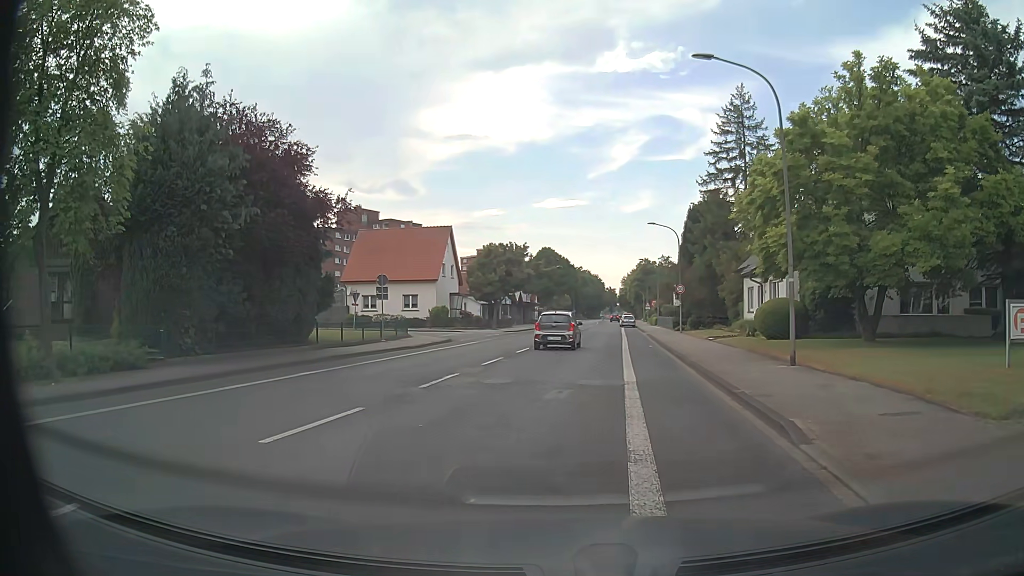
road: tertiary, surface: asphalt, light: Day
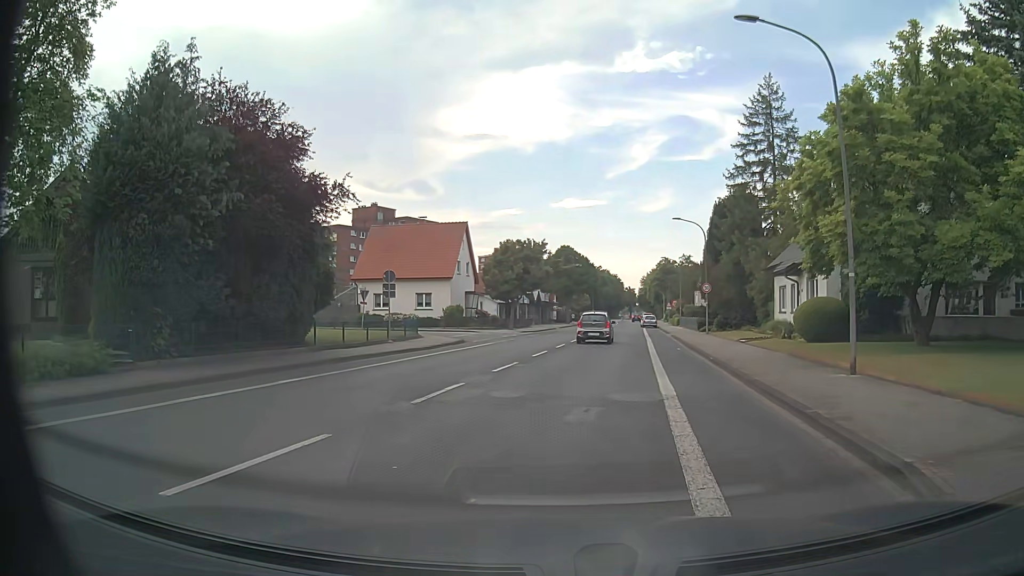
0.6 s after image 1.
(-0.1, +2.6) m; -2°
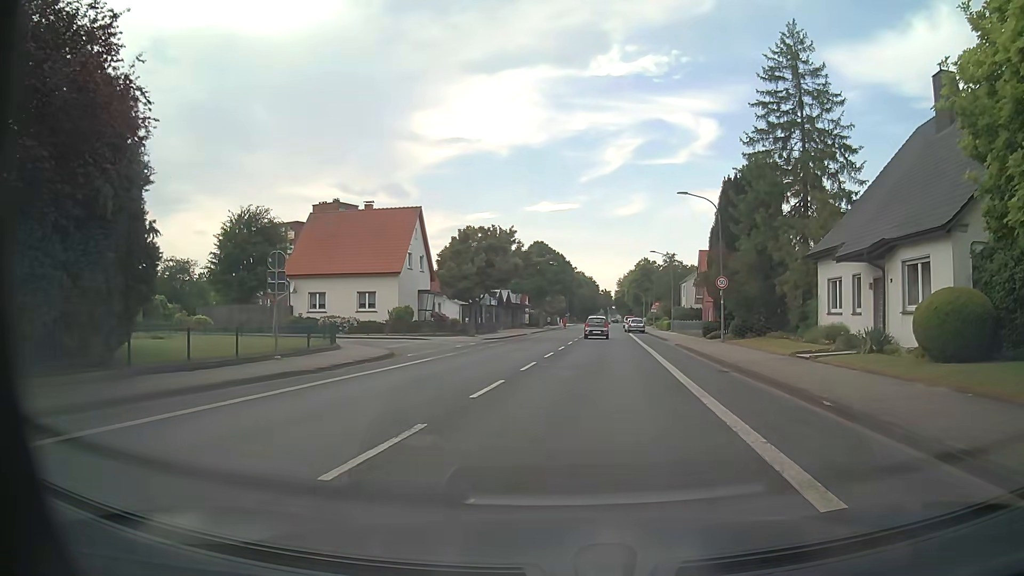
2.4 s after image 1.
(+0.1, +11.0) m; +2°
(0, +10) (+1, +20) (+2, +30) (+2, +40) (+3, +50) (+4, +60) (+5, +70) (+6, +80) (+6, +90) (+7, +100) m
